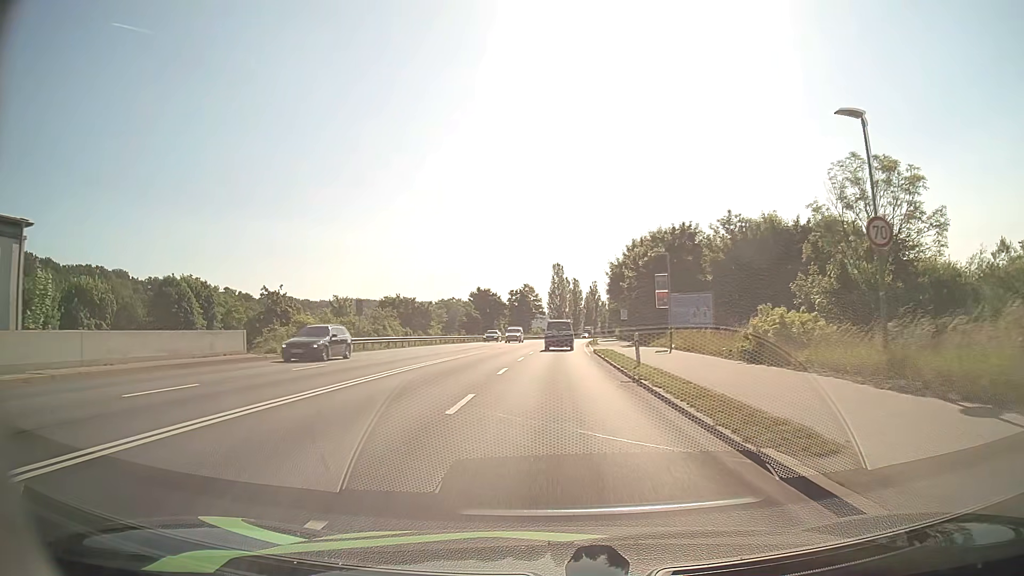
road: primary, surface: asphalt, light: Day
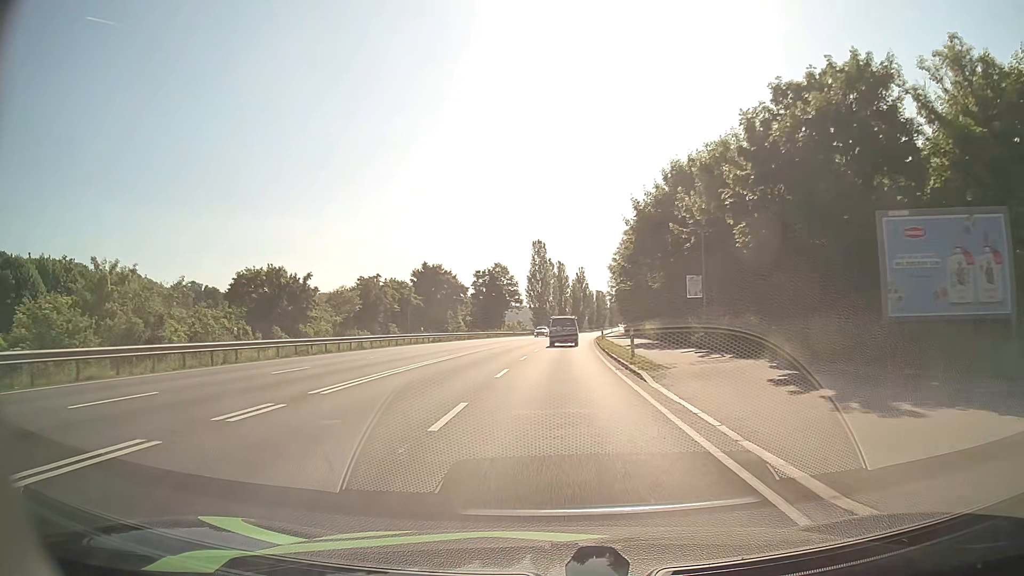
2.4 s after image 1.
(+0.5, +38.0) m; +1°
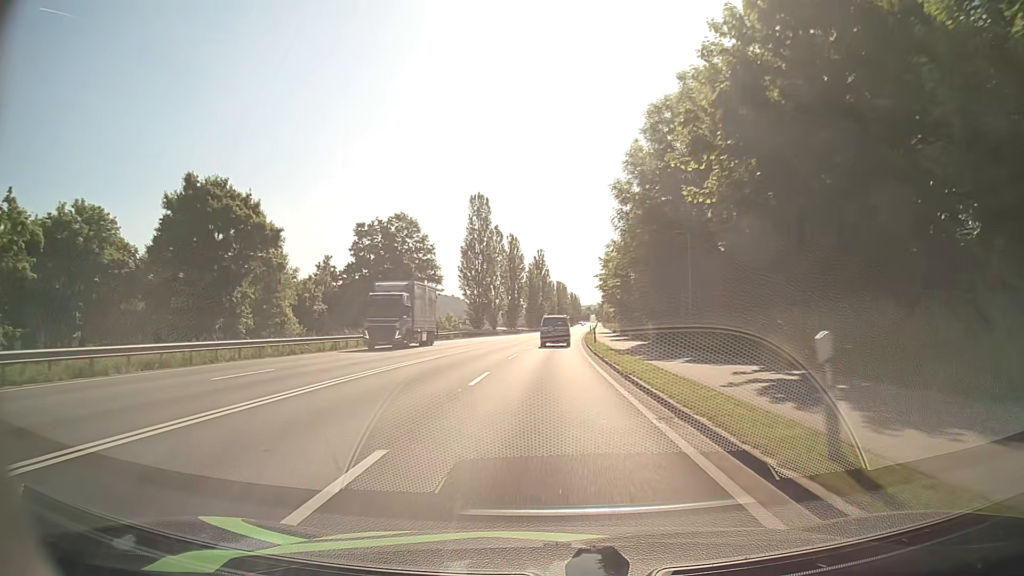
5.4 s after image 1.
(+1.6, +50.6) m; +4°
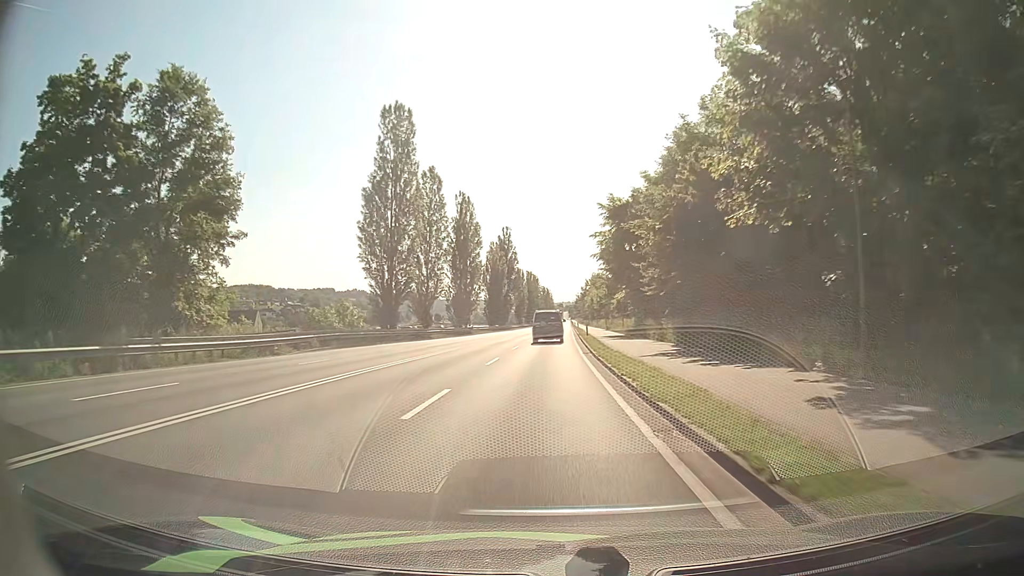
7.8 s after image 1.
(+0.7, +41.3) m; +3°
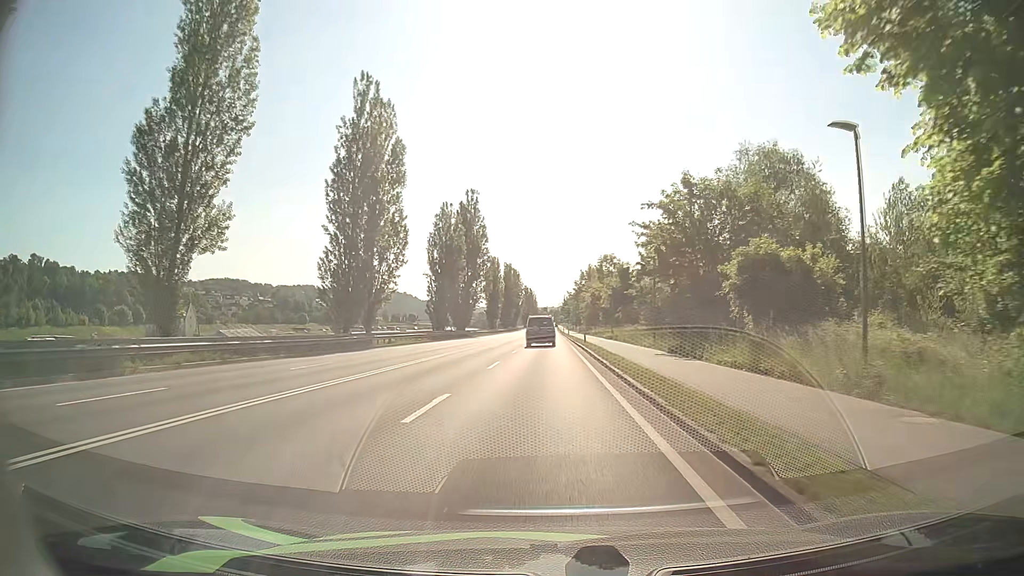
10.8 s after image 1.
(+0.3, +48.1) m; +1°
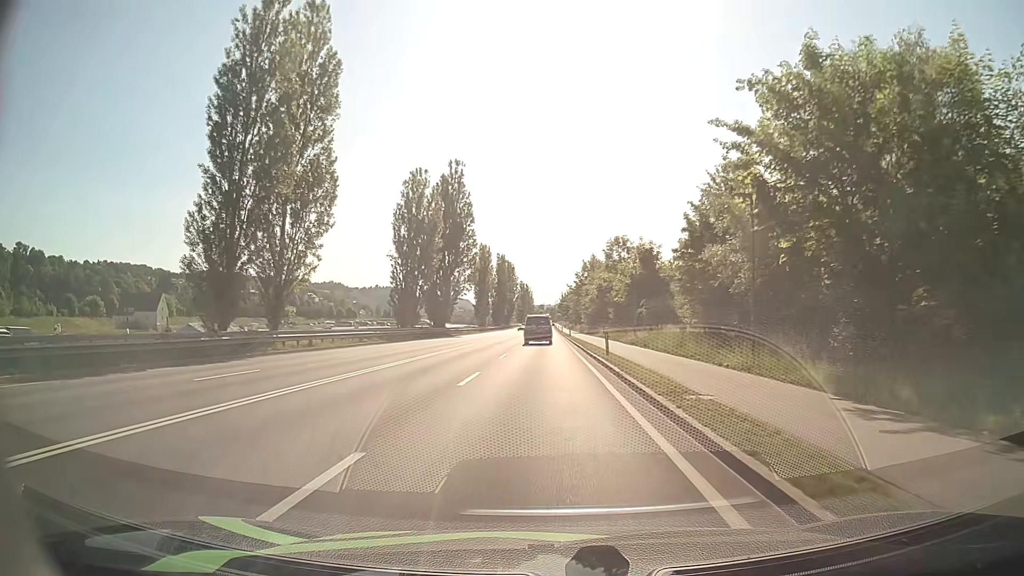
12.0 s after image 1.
(+0.1, +18.4) m; 0°
